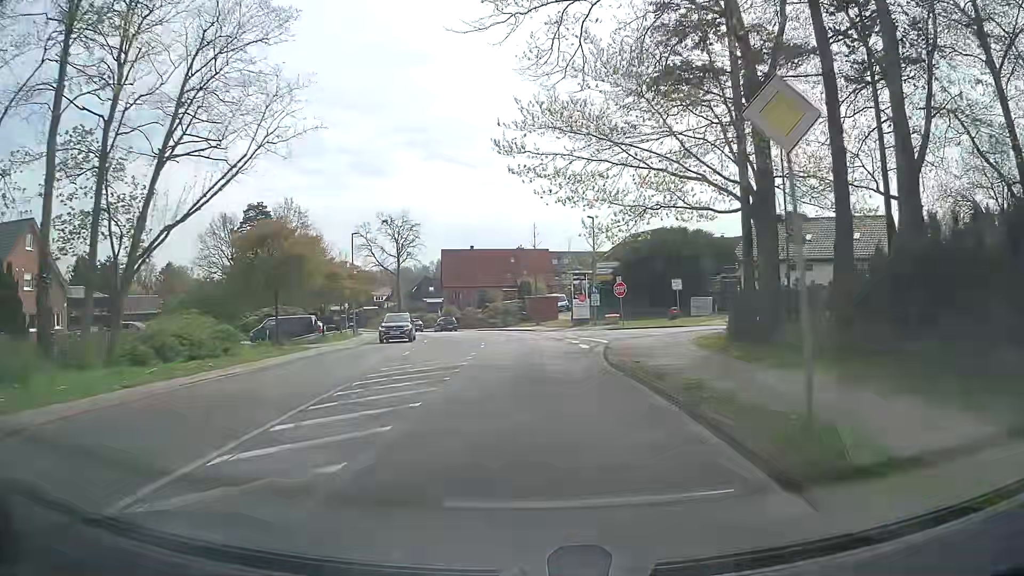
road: tertiary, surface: asphalt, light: Day
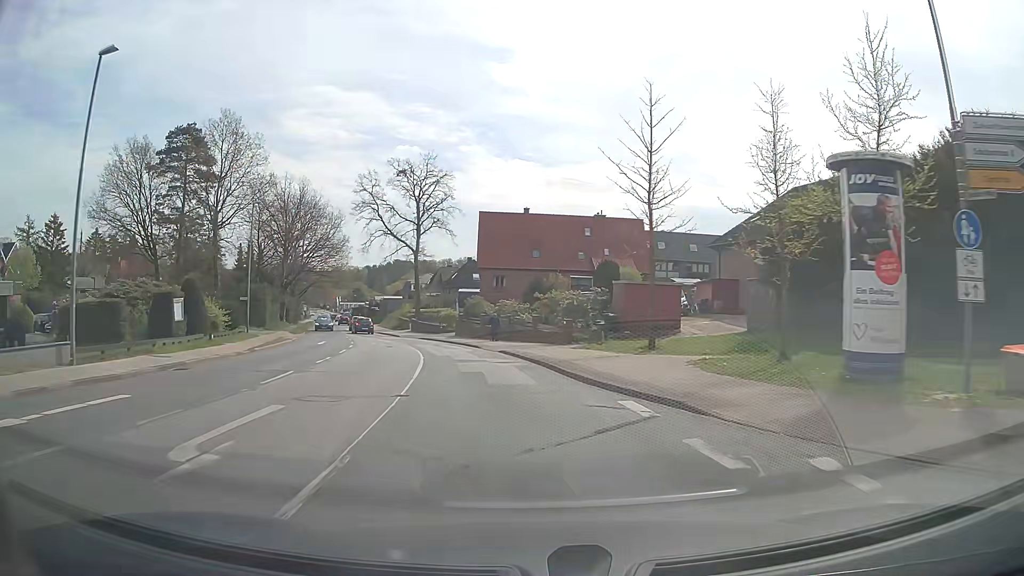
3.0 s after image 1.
(-1.1, +37.9) m; -6°
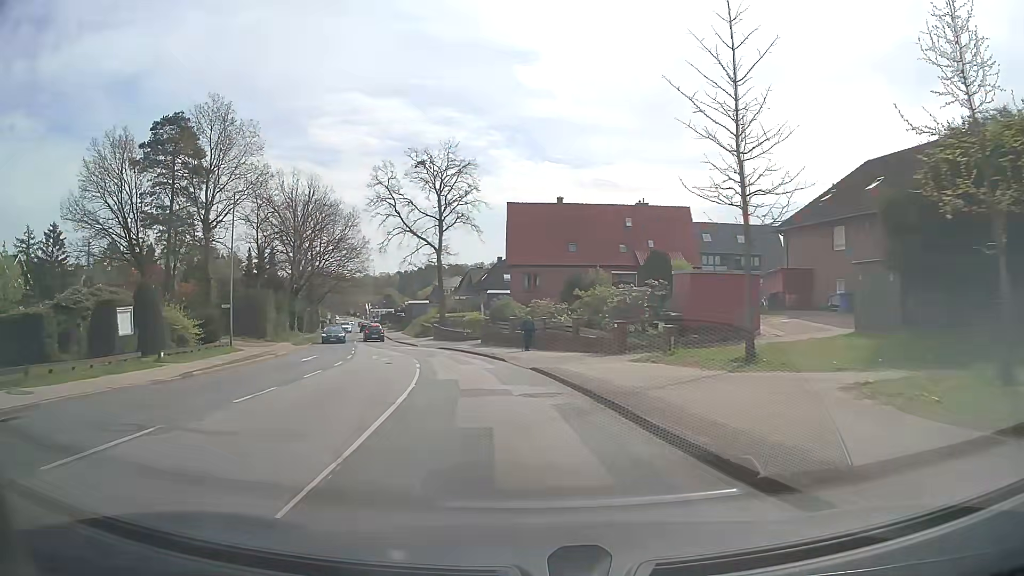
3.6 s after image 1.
(-0.1, +7.7) m; -3°
(0, +10) (-2, +20) (-4, +30) (-7, +39) (-10, +49) (-13, +58) (-16, +68) (-18, +78) (-21, +87) (-23, +97) m
